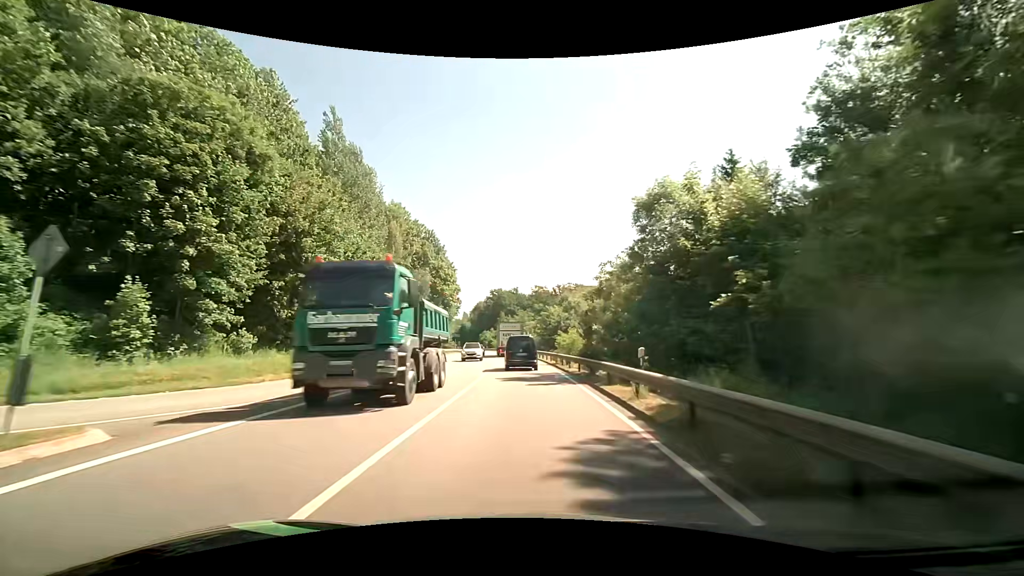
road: primary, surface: asphalt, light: Day
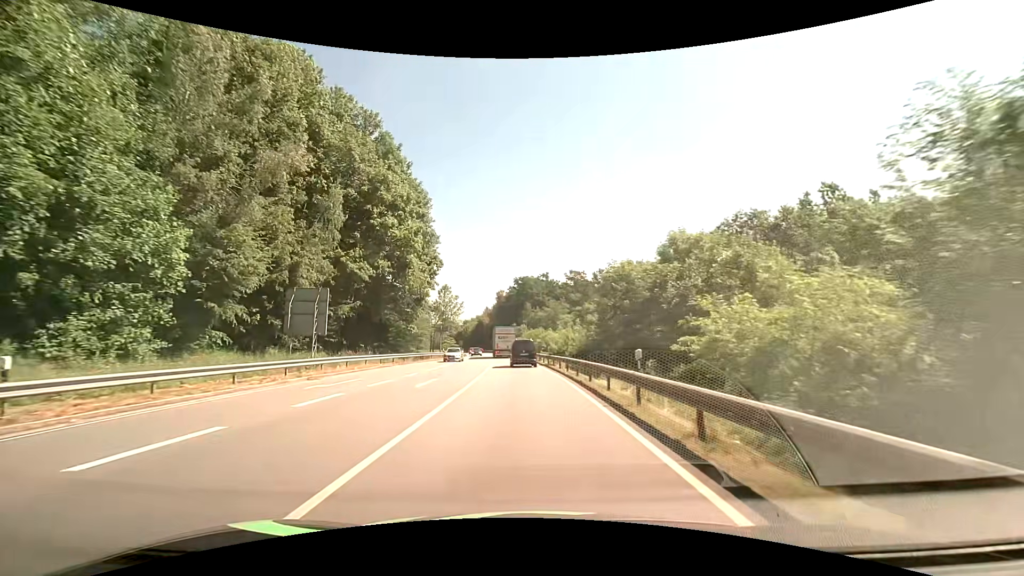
(-1.2, +48.8) m; -3°
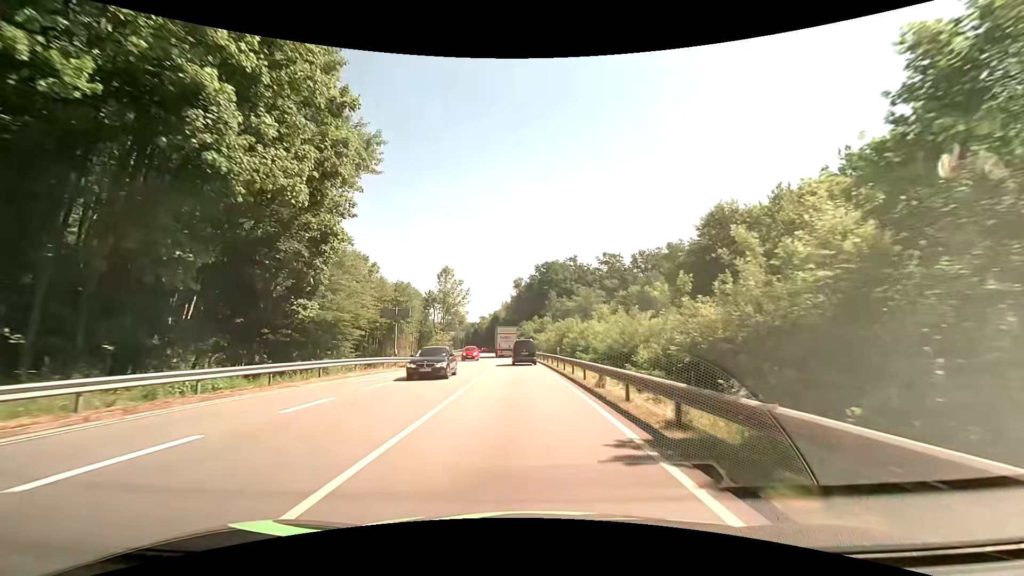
(-0.7, +31.2) m; -2°
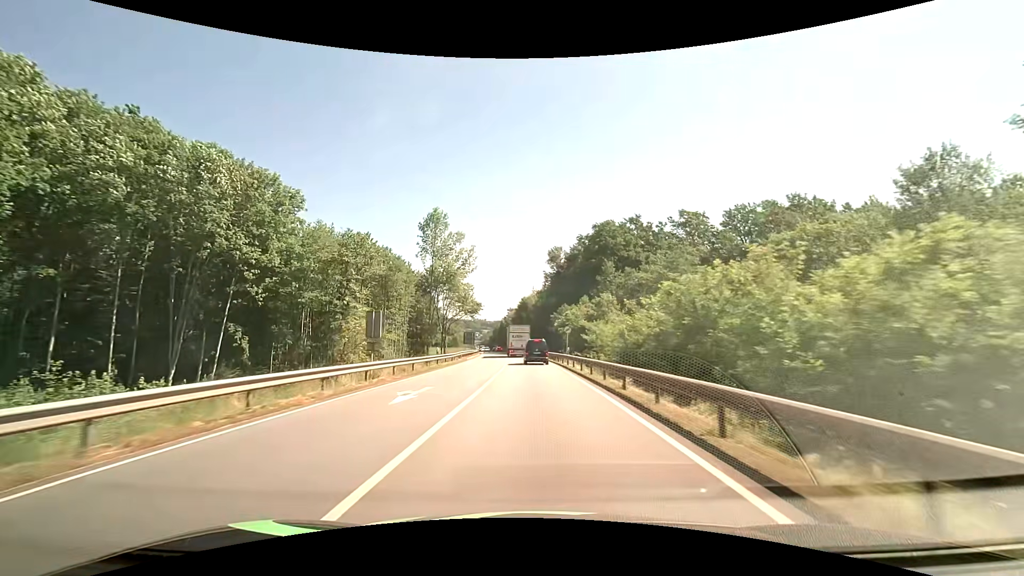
(-1.8, +44.8) m; -4°
